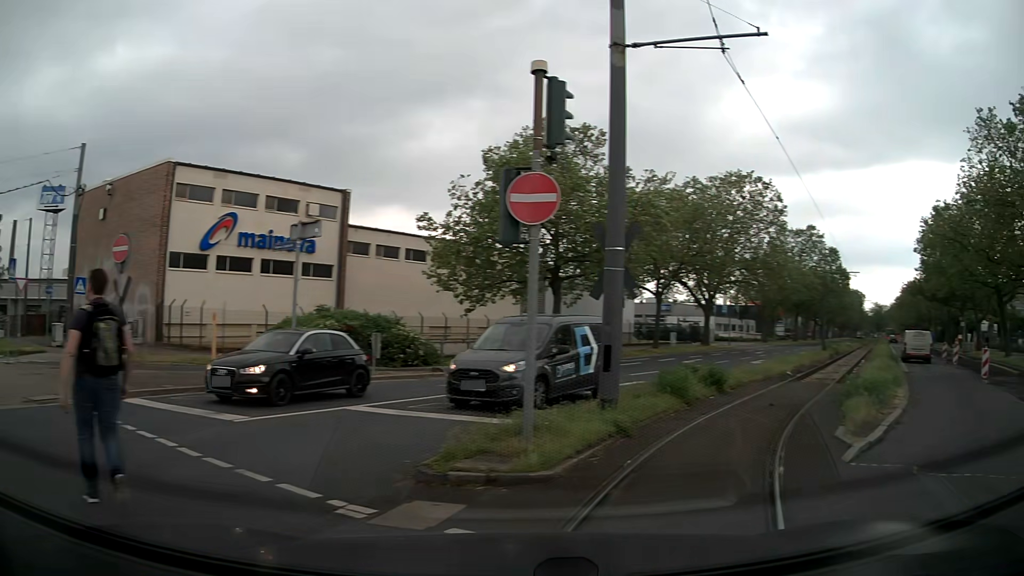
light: Day
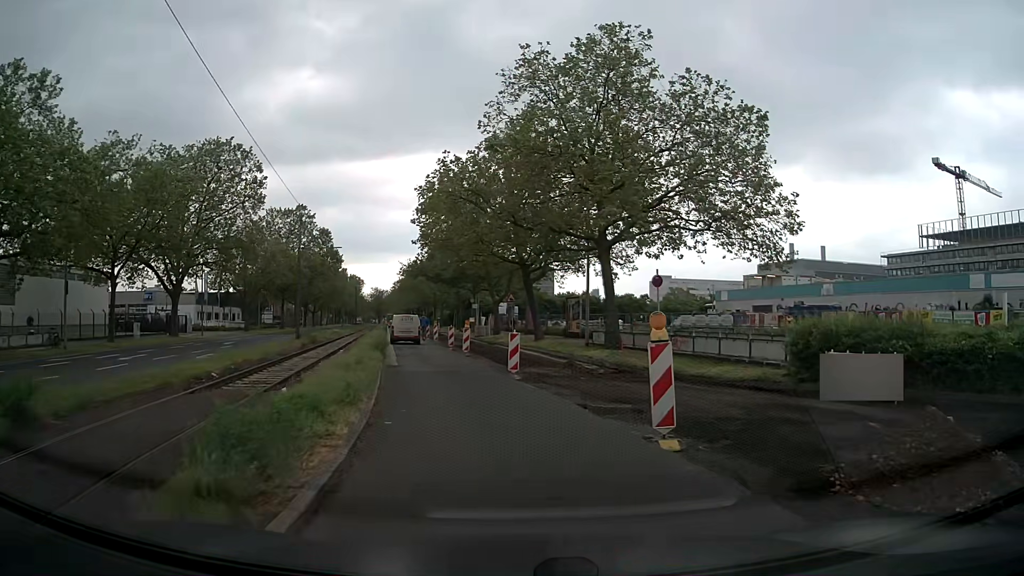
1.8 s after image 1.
(+3.9, +6.8) m; +48°
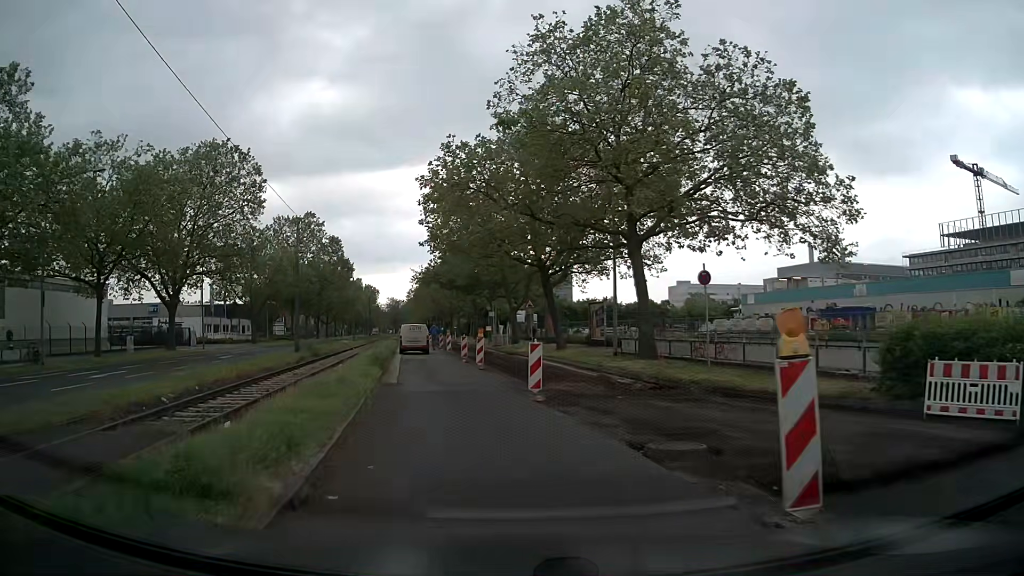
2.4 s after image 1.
(-0.2, +3.8) m; -3°
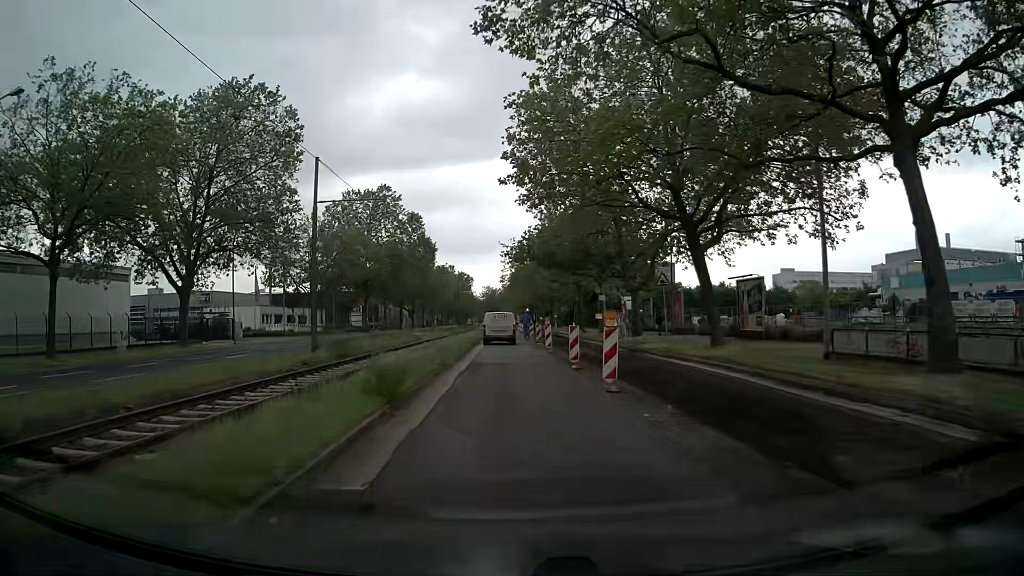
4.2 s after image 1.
(-1.3, +13.7) m; -10°
